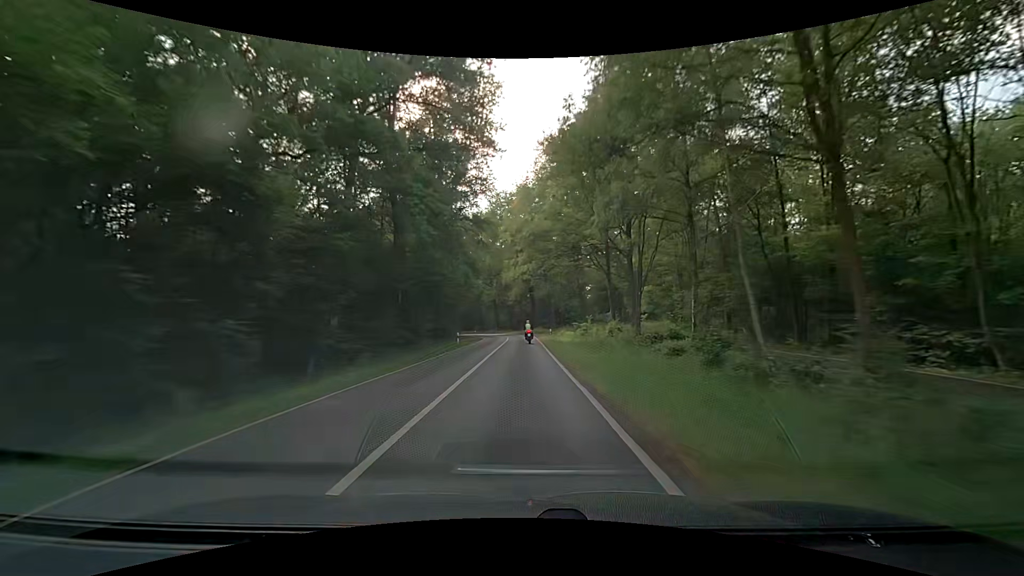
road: secondary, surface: asphalt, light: Day
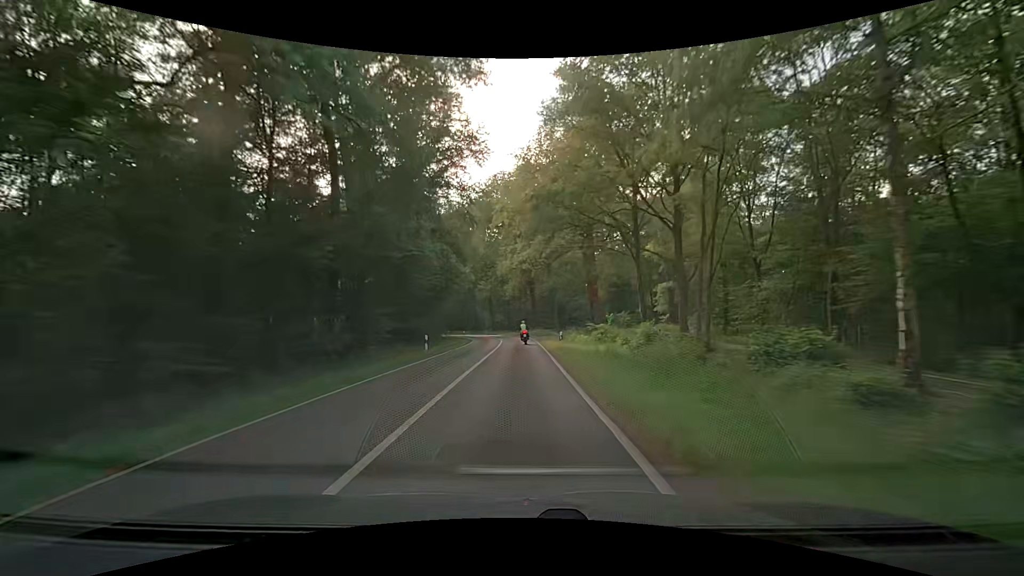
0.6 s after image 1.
(0.0, +12.1) m; -1°
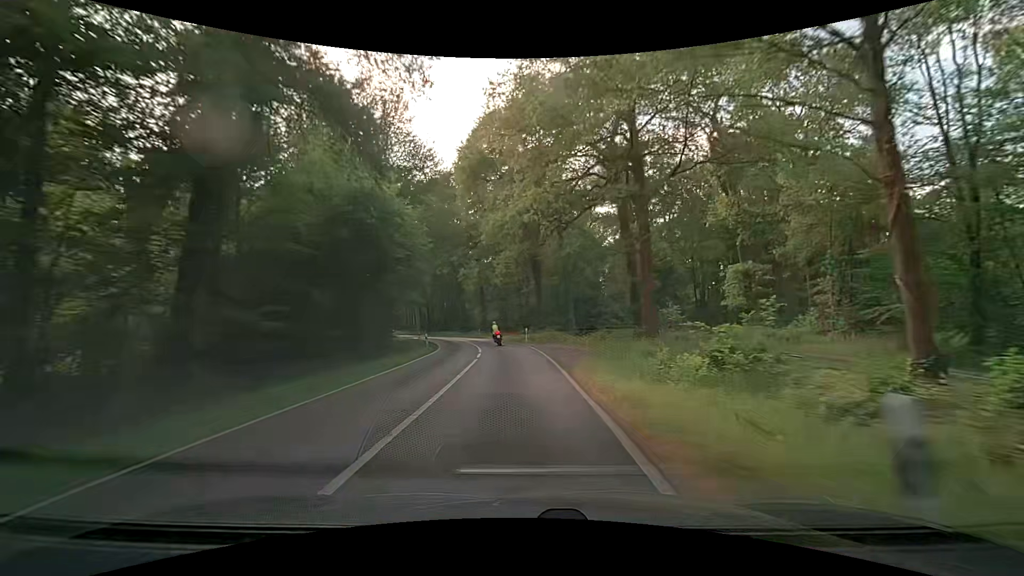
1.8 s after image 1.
(+0.1, +23.8) m; +1°
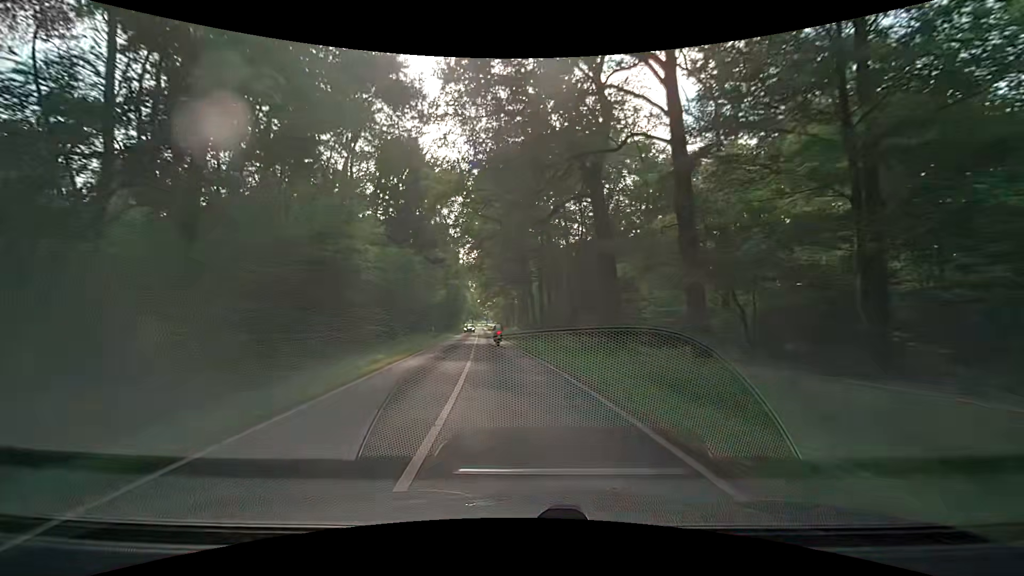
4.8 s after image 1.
(-7.5, +58.2) m; -15°
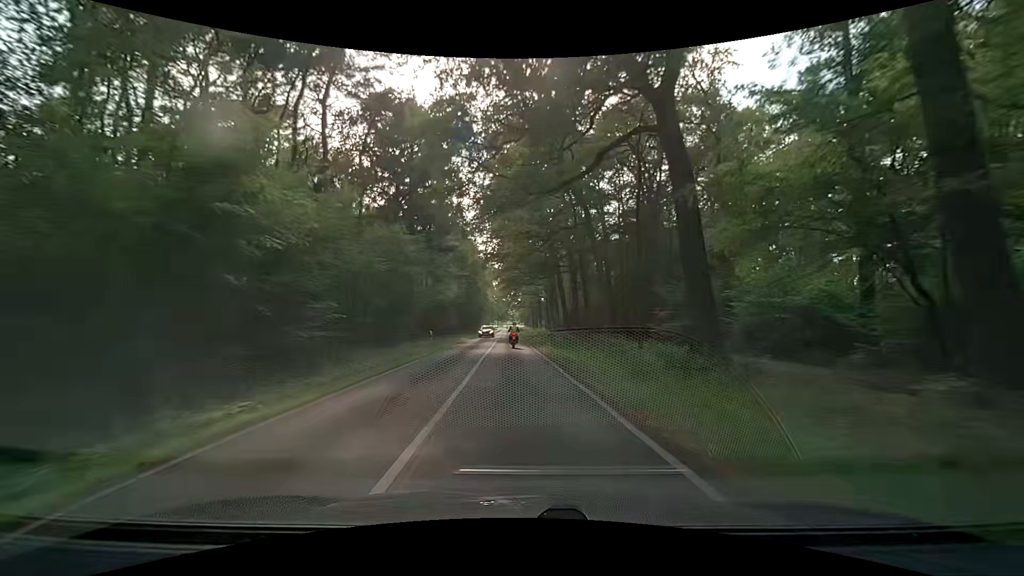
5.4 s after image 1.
(-0.5, +12.0) m; -4°
(0, +10) (0, +20) (-1, +30) (-1, +40) (-2, +50) (-2, +60) (-2, +70) (-3, +80) (-3, +90) (-4, +100) m
